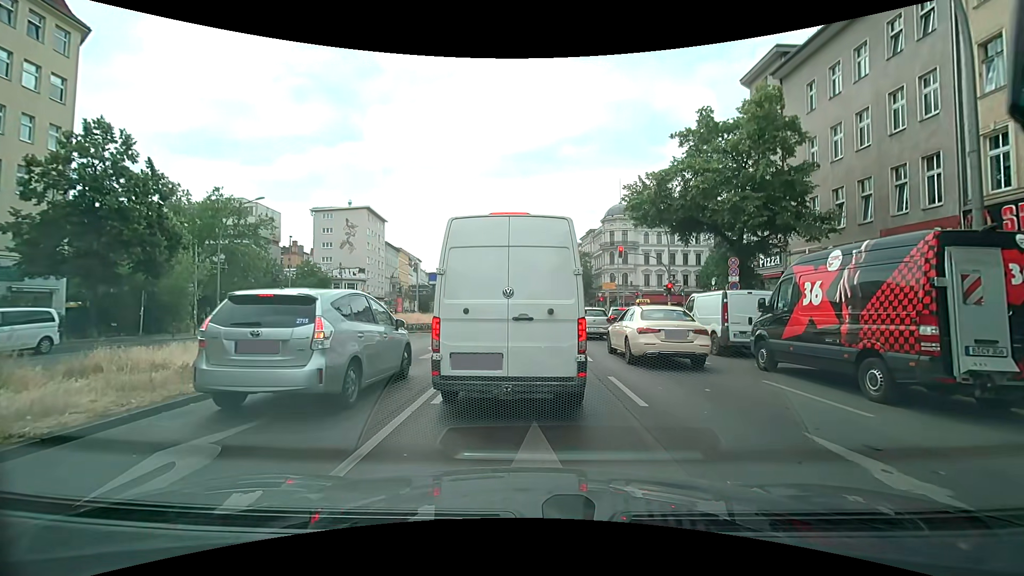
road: primary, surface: asphalt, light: Day
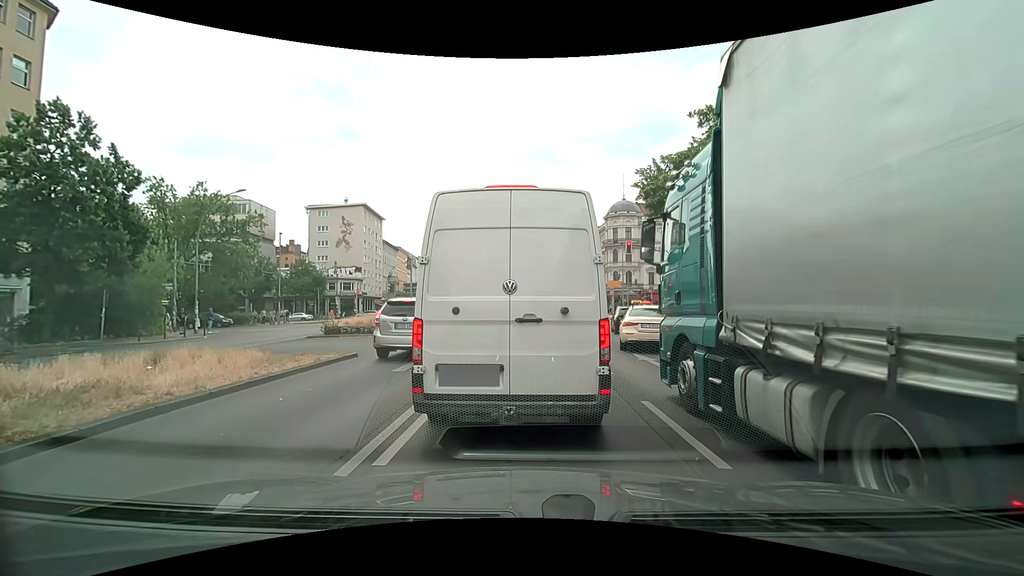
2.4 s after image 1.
(0.0, +2.7) m; 0°
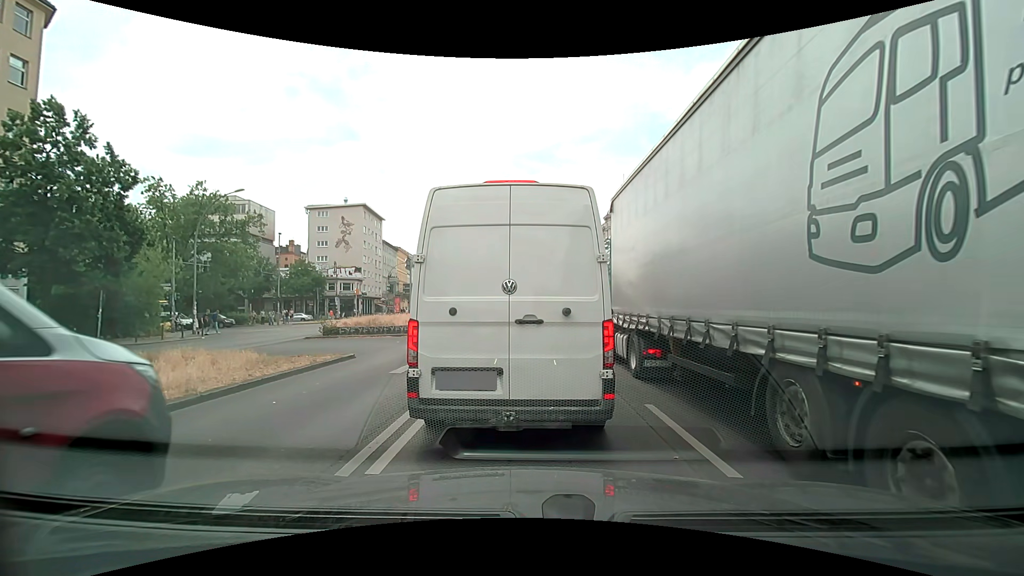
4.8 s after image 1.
(0.0, +0.3) m; 0°
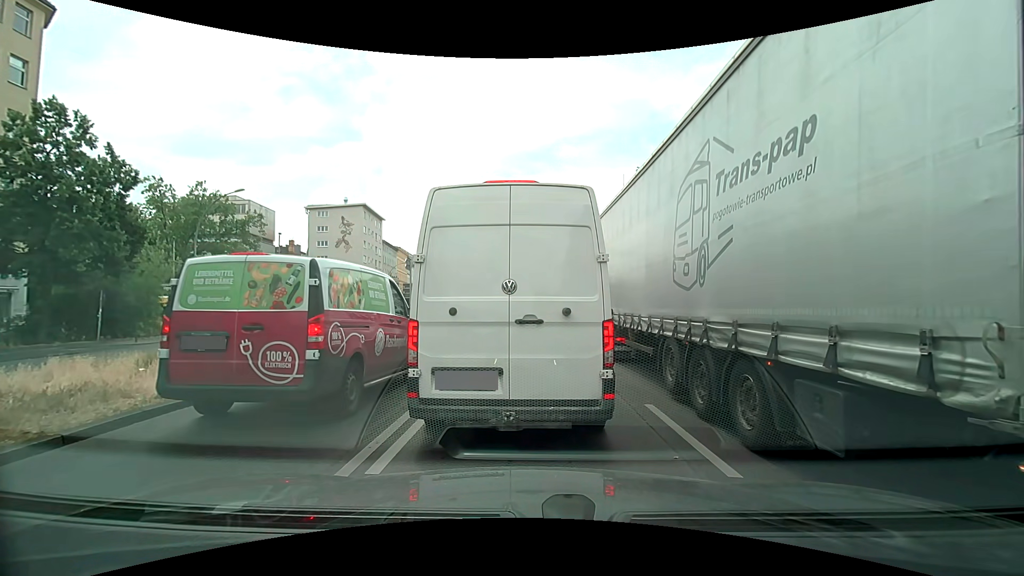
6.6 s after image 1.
(0.0, 0.0) m; 0°
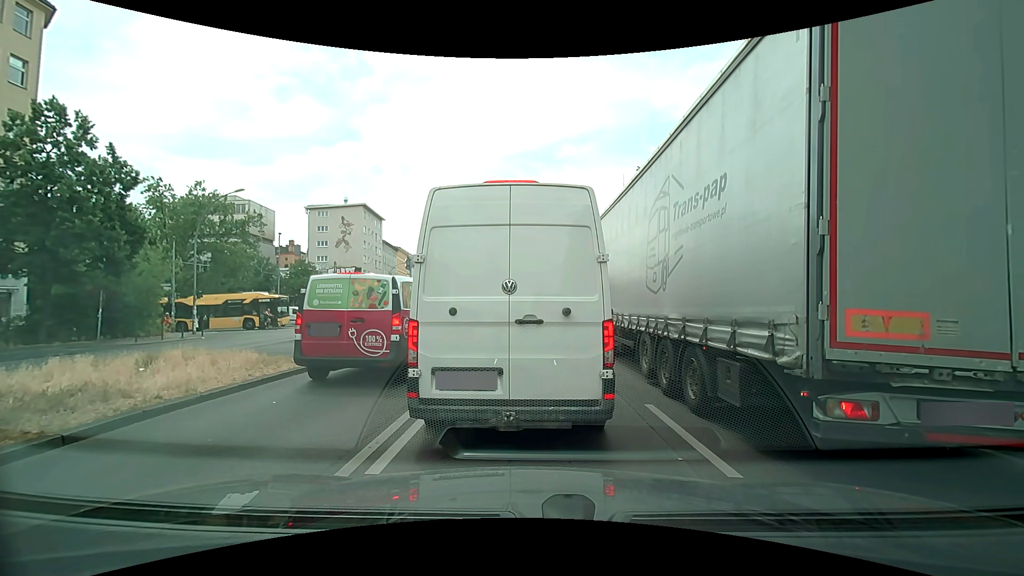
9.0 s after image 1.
(0.0, 0.0) m; 0°
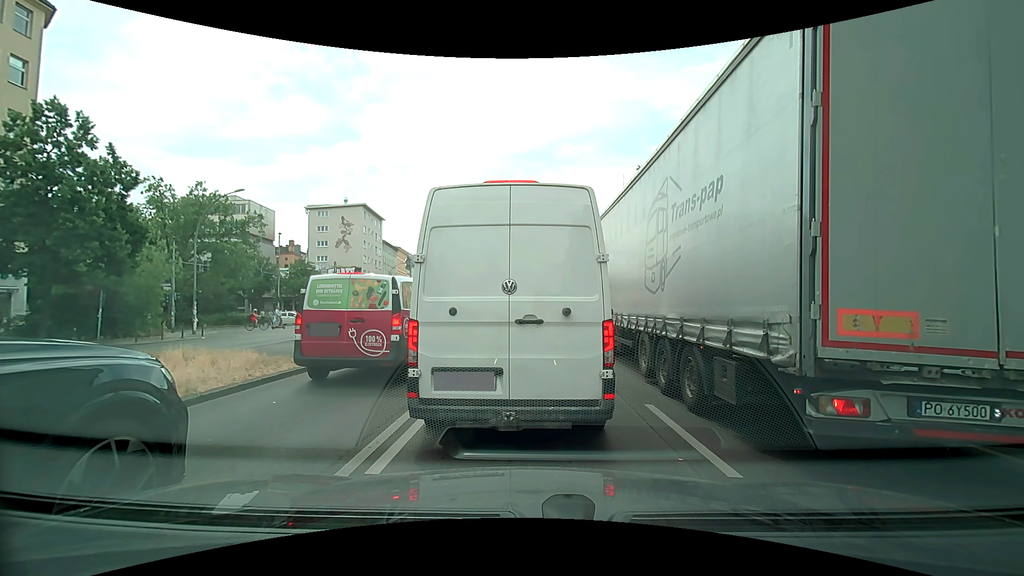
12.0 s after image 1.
(0.0, 0.0) m; 0°
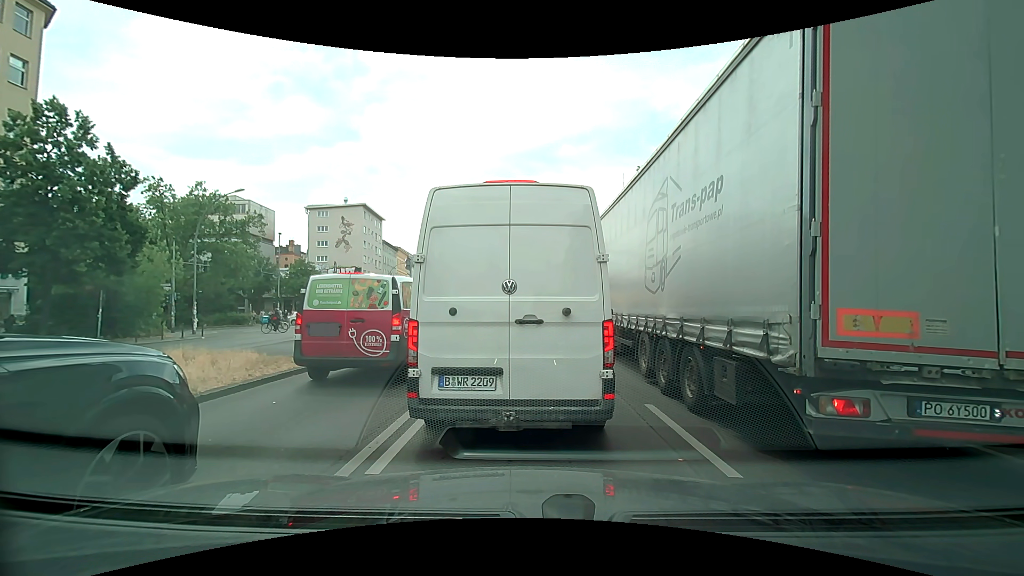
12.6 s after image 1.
(0.0, 0.0) m; 0°
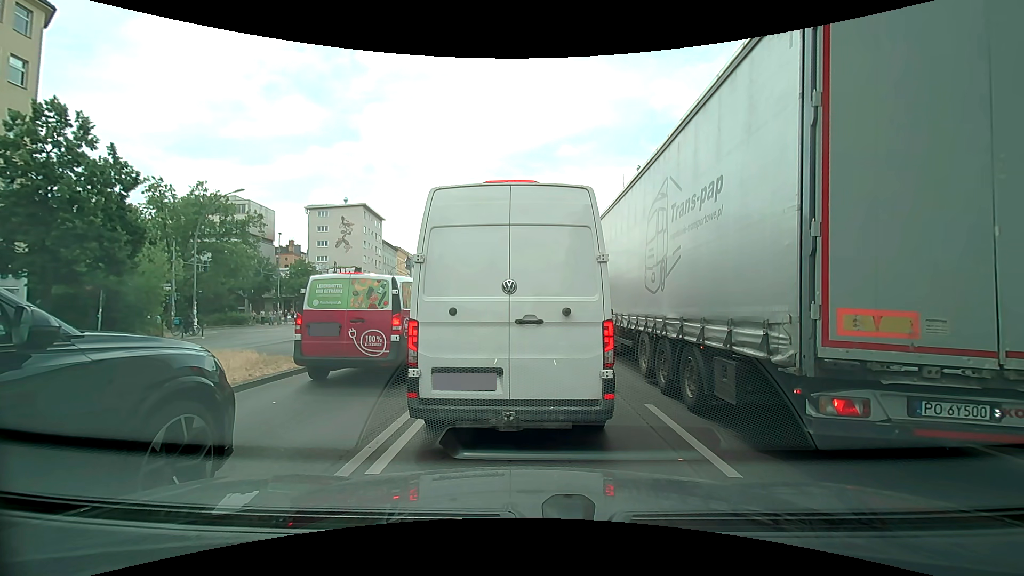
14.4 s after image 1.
(0.0, 0.0) m; 0°
